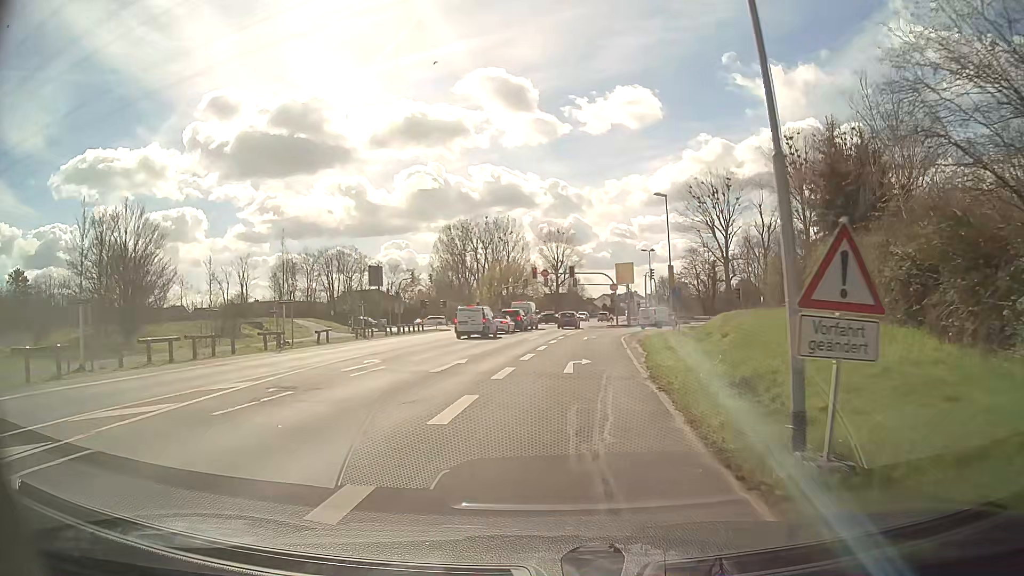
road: tertiary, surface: asphalt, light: Day
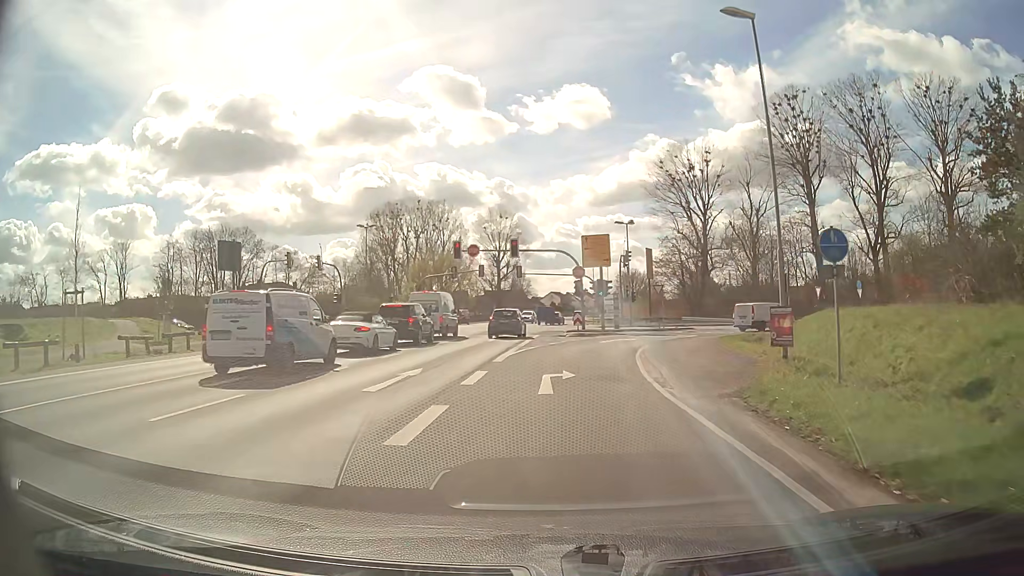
(+1.2, +25.4) m; +5°
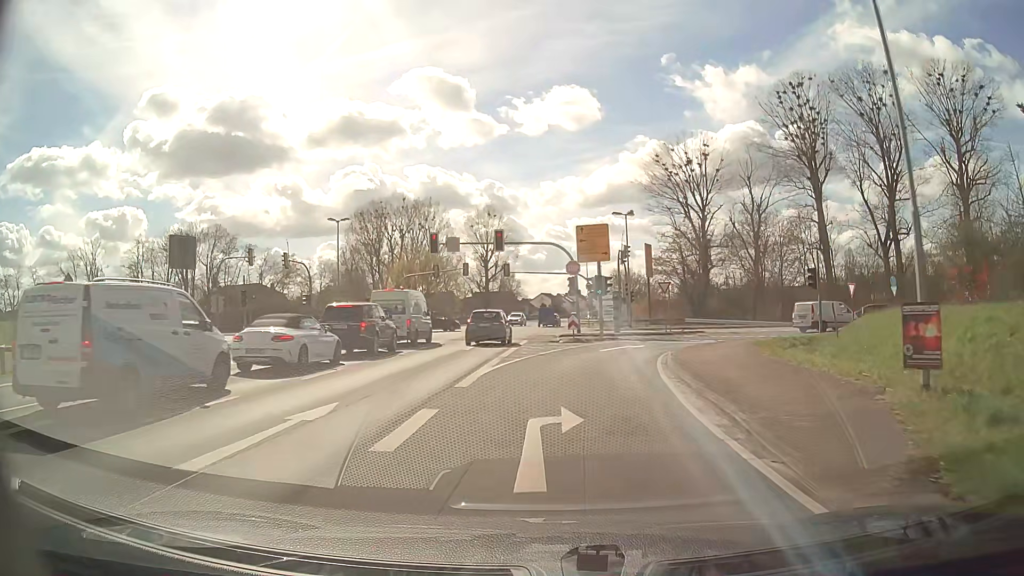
(0.0, +6.1) m; 0°
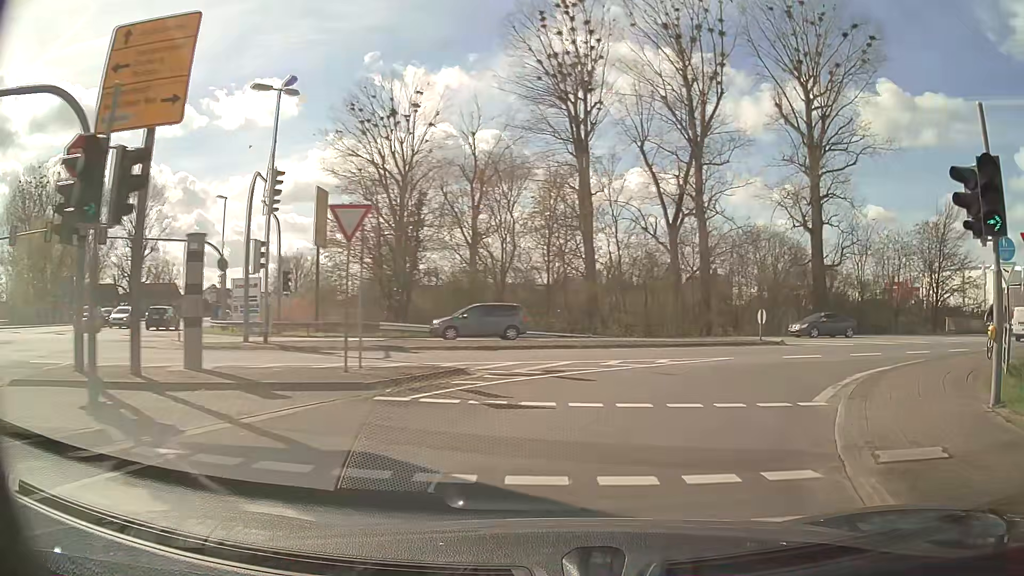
(+4.3, +28.7) m; +27°
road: tertiary_link
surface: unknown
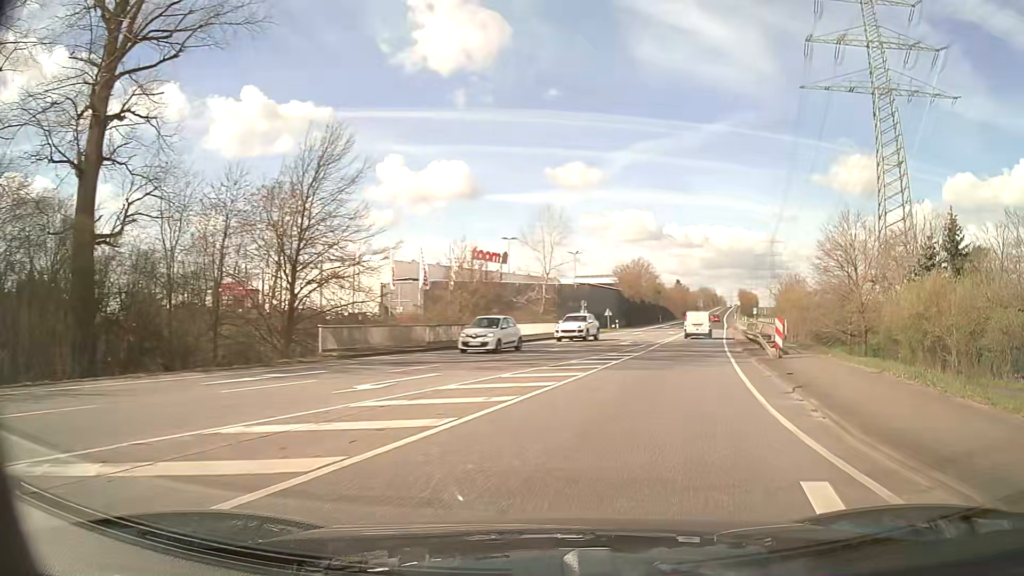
(+13.2, +23.8) m; +57°
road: secondary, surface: asphalt
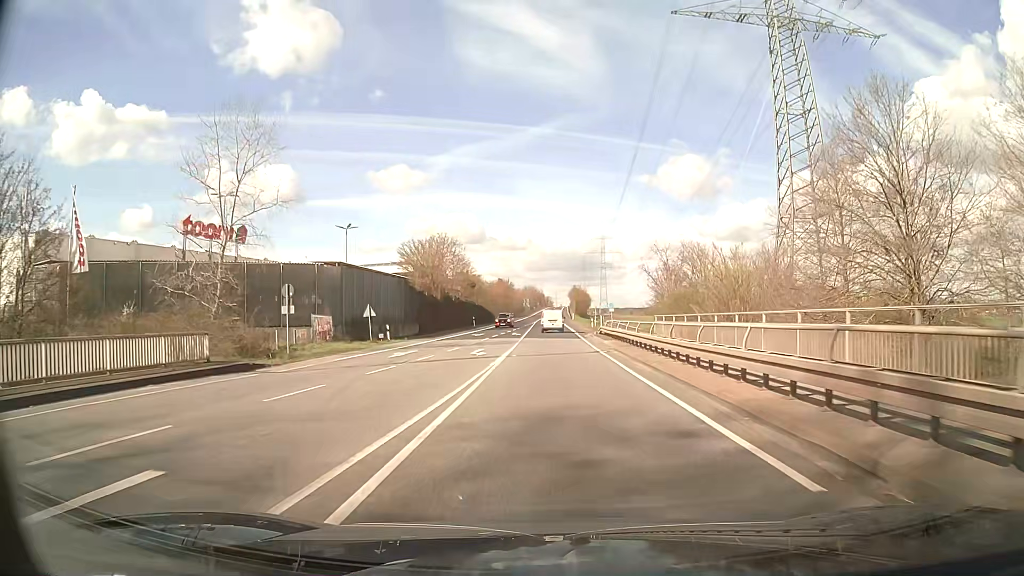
(+7.2, +34.8) m; +15°
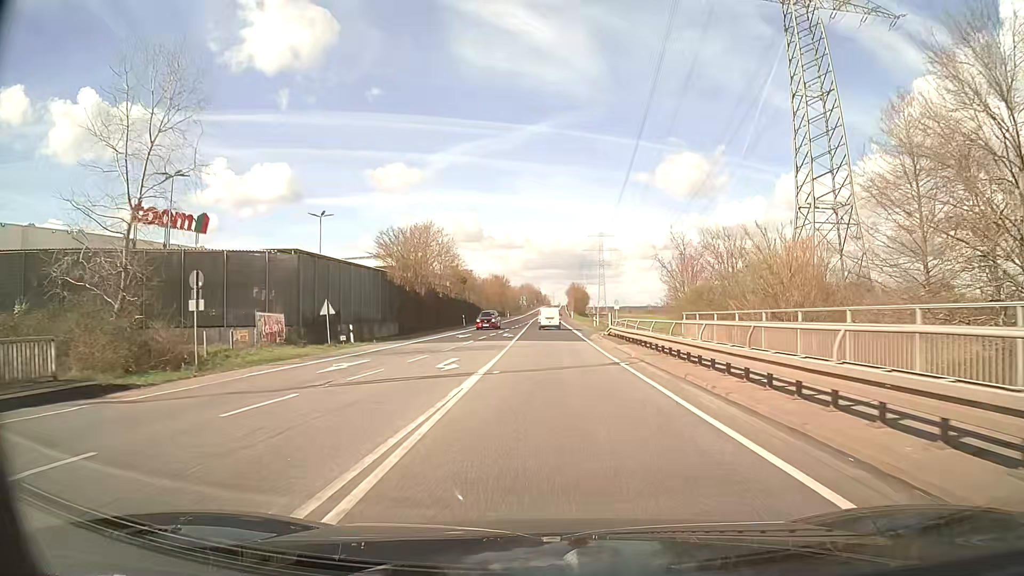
(0.0, +8.2) m; 0°
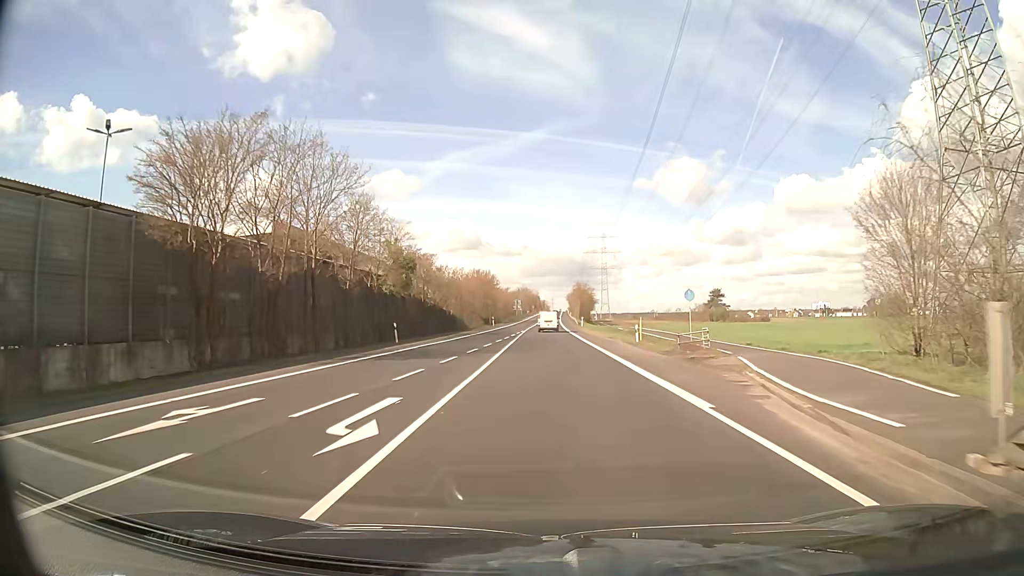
(+0.1, +36.3) m; 0°
(0, +10) (0, +20) (0, +30) (0, +40) (0, +50) (0, +60) (0, +70) (+1, +80) (+1, +90) (+1, +100) m
